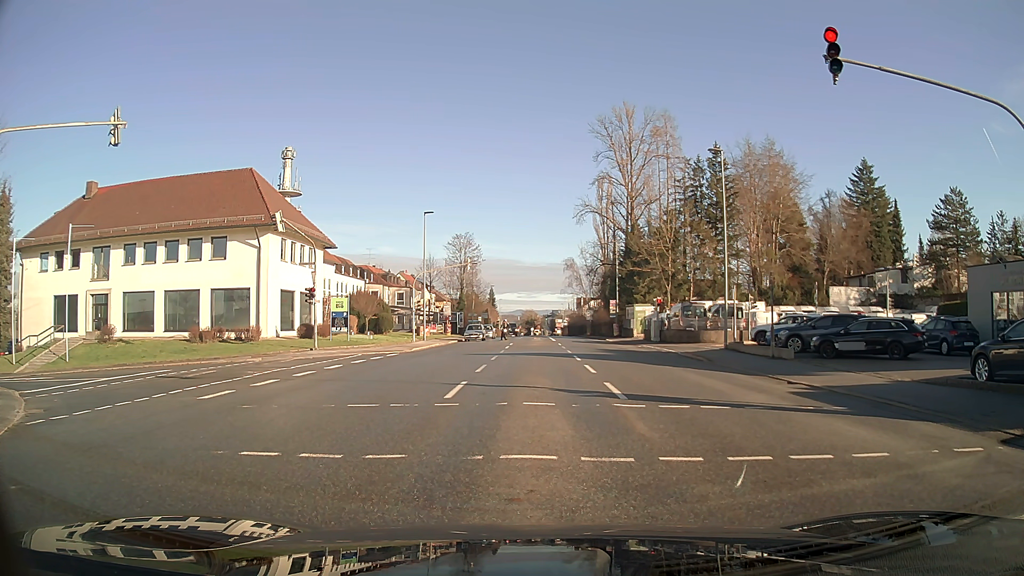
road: tertiary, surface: asphalt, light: Day
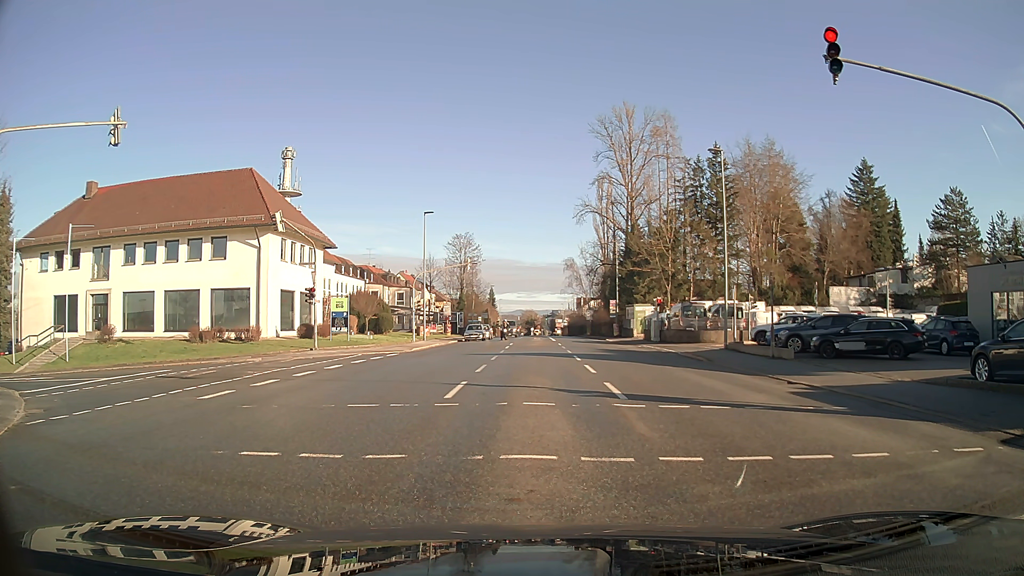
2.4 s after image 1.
(0.0, 0.0) m; 0°
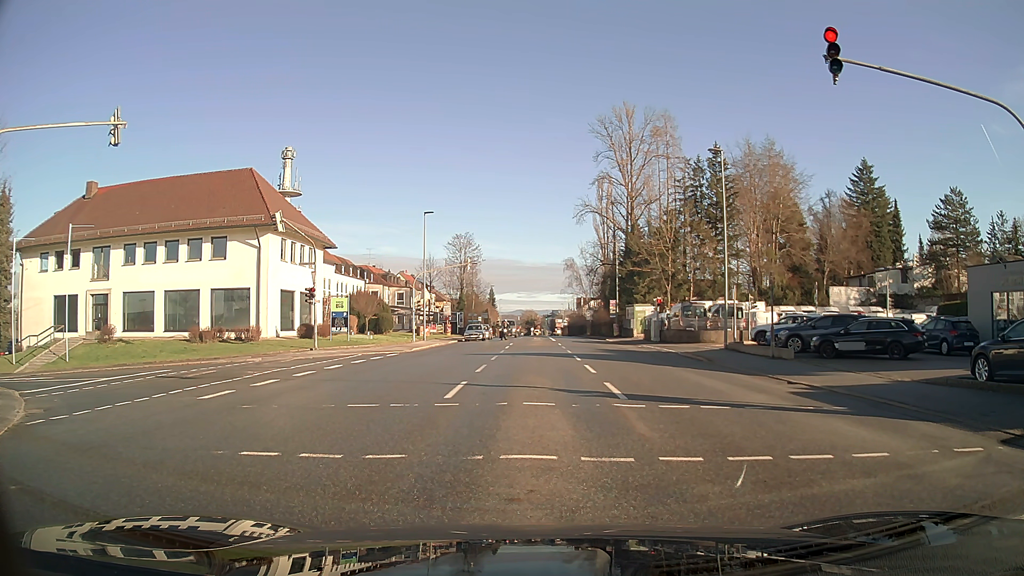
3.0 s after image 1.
(0.0, 0.0) m; 0°
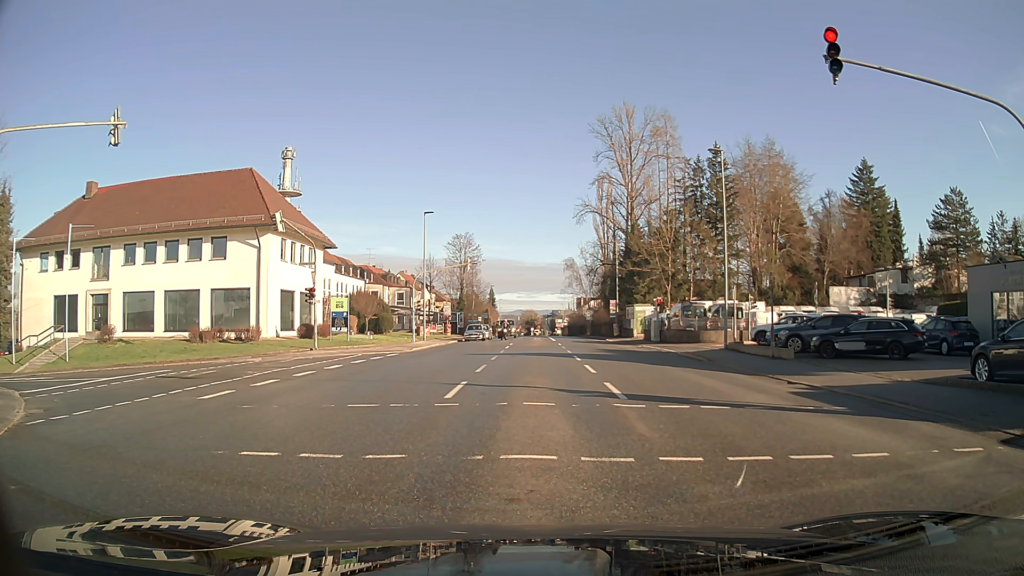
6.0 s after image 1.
(0.0, 0.0) m; 0°
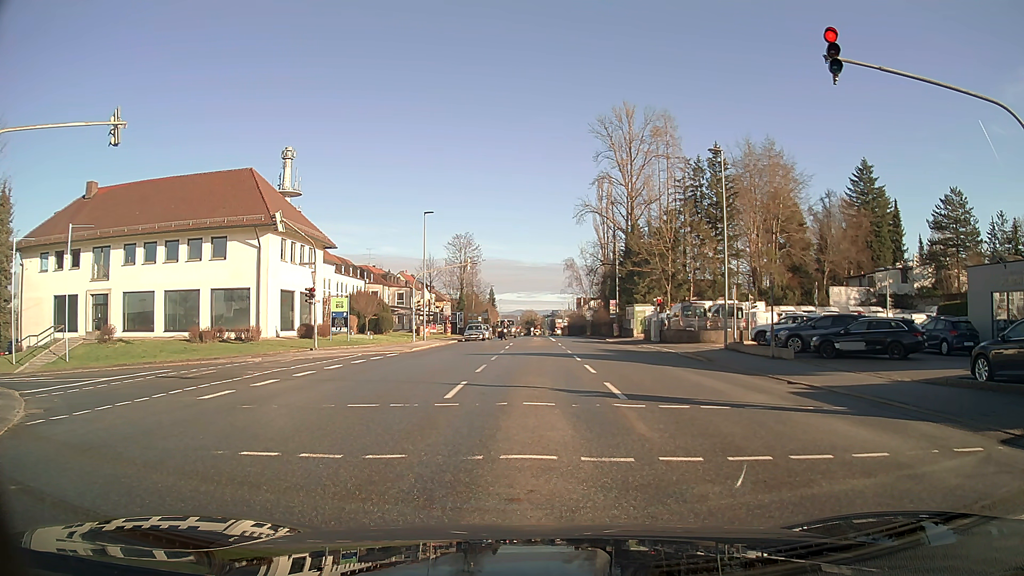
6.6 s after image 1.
(0.0, 0.0) m; 0°
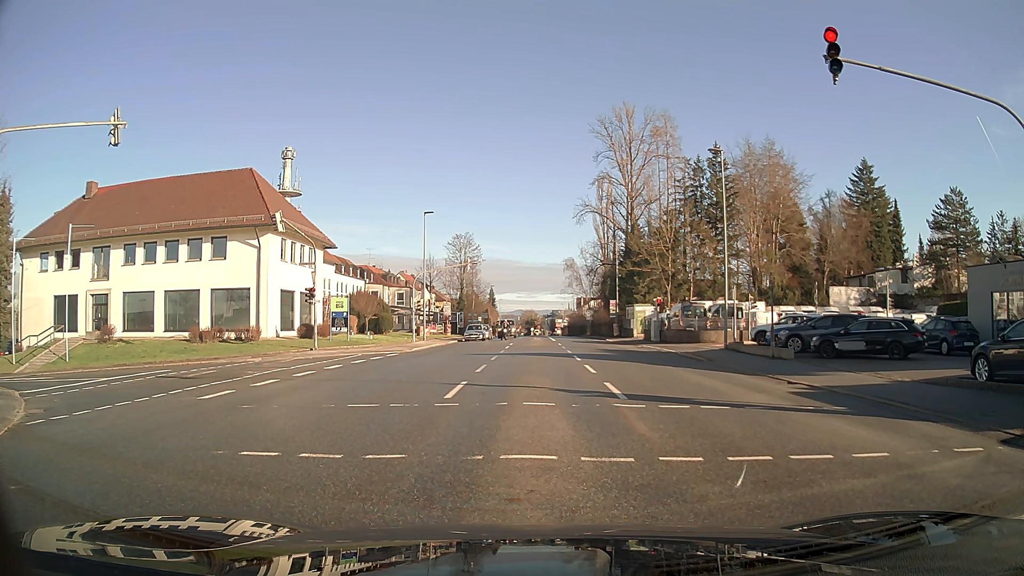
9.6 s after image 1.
(0.0, 0.0) m; 0°
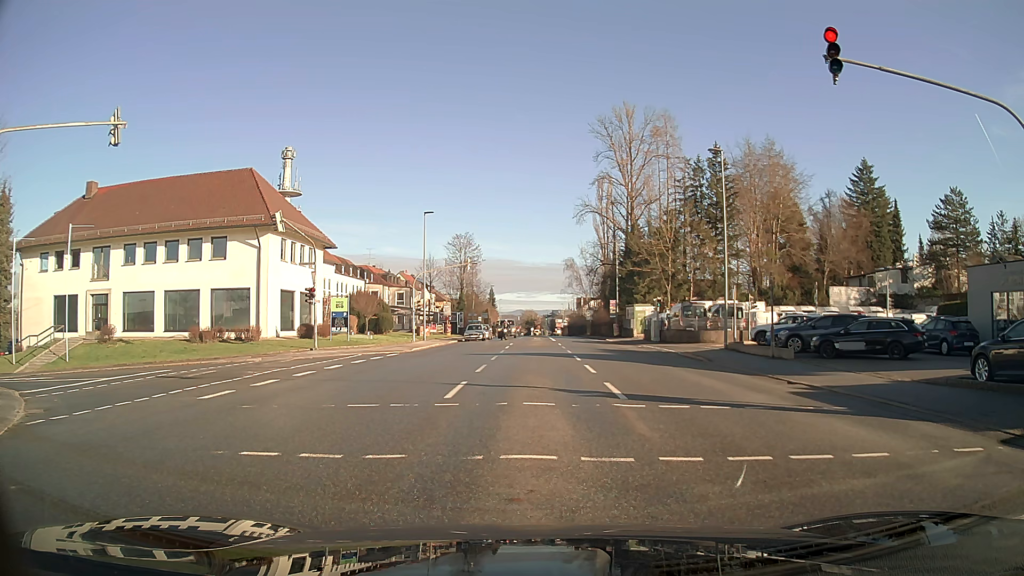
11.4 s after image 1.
(0.0, 0.0) m; 0°
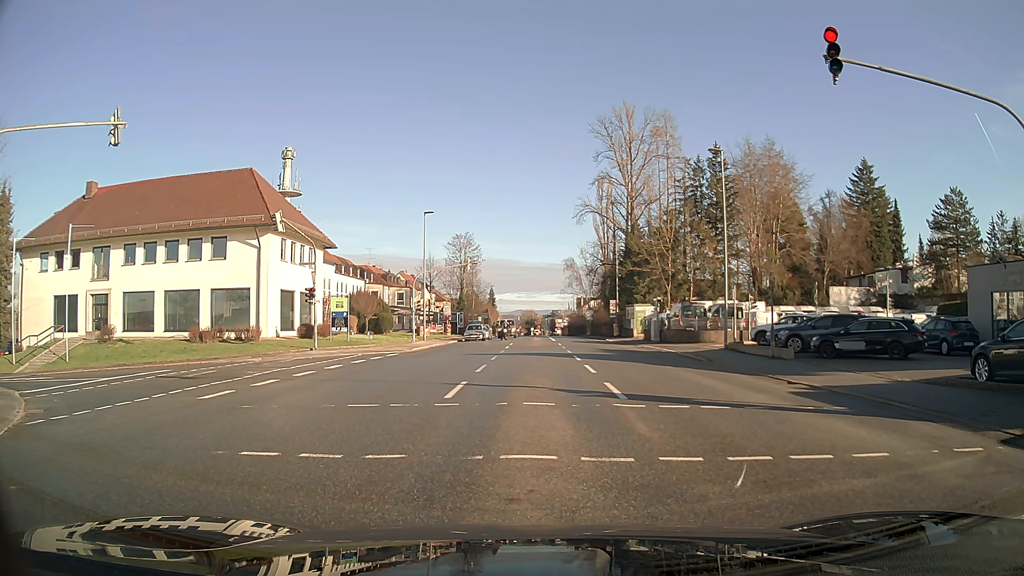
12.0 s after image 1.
(0.0, 0.0) m; 0°
(0, +10) (0, +20) (-7, +26) (-17, +27) (-27, +27) (-37, +26) (-47, +26) (-54, +33) (-53, +43) (-53, +53) m
